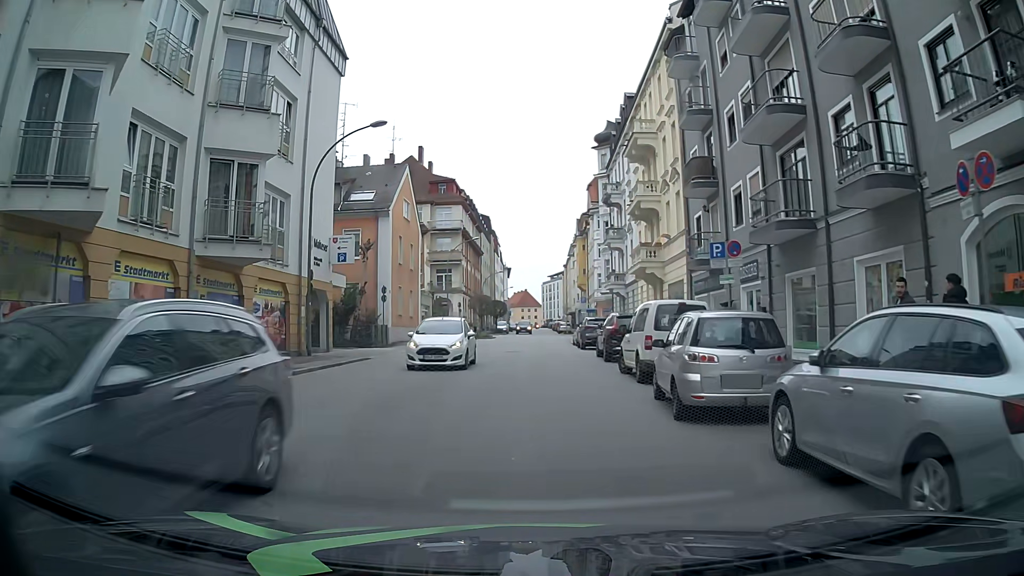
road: tertiary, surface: asphalt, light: Day
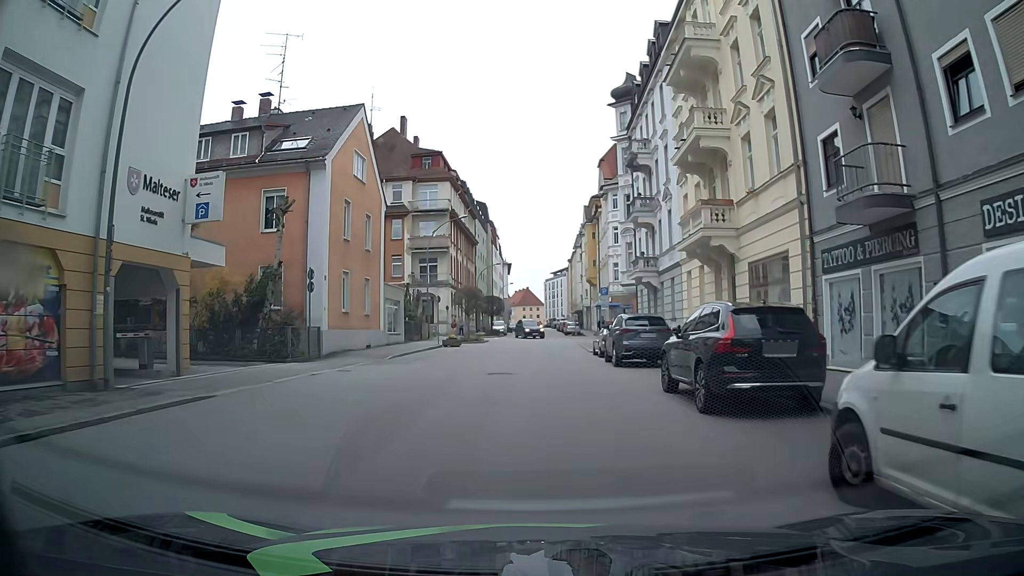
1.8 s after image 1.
(+0.2, +12.9) m; +2°
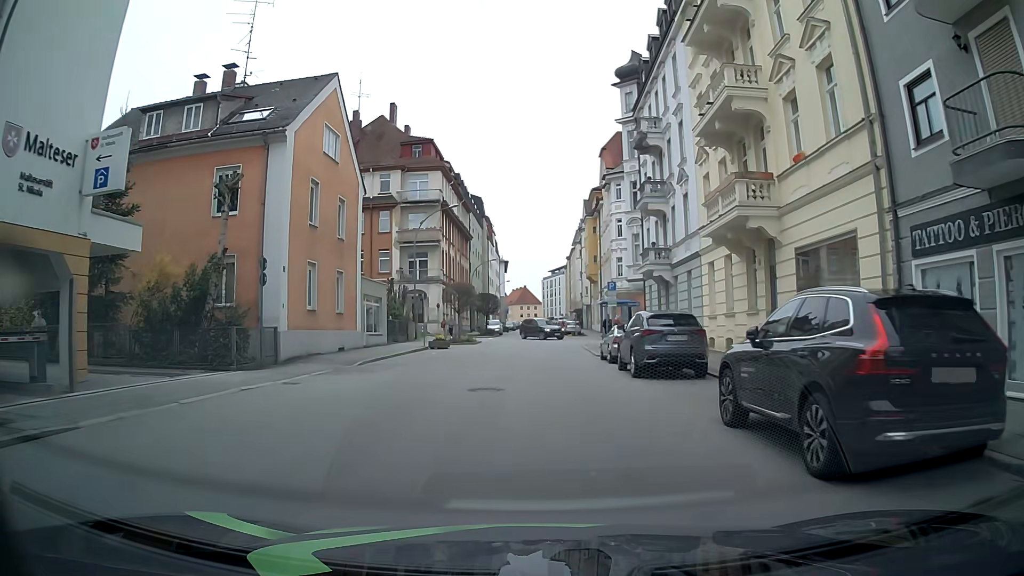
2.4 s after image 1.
(-0.1, +4.4) m; -2°
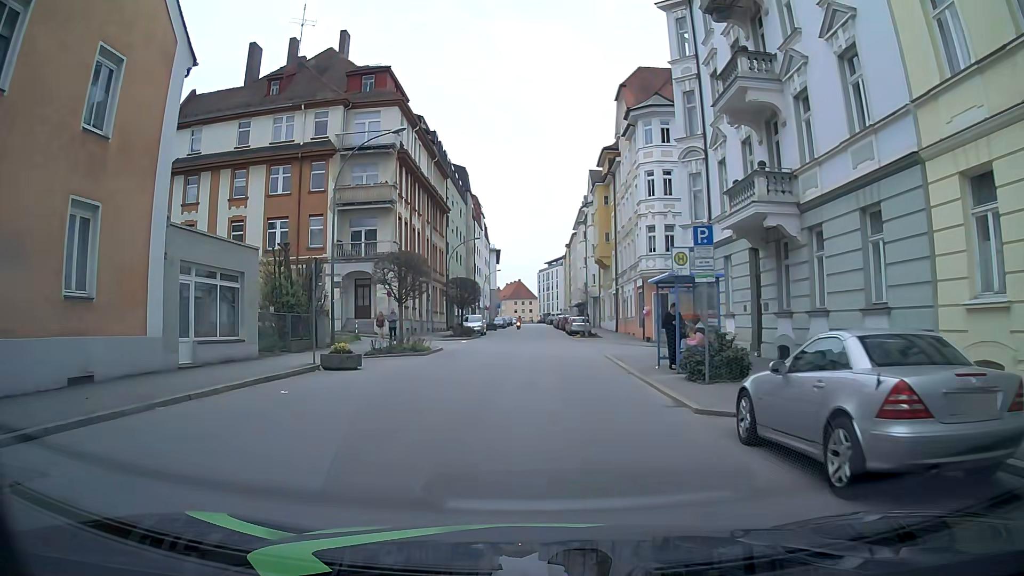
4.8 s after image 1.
(+0.5, +17.7) m; +1°
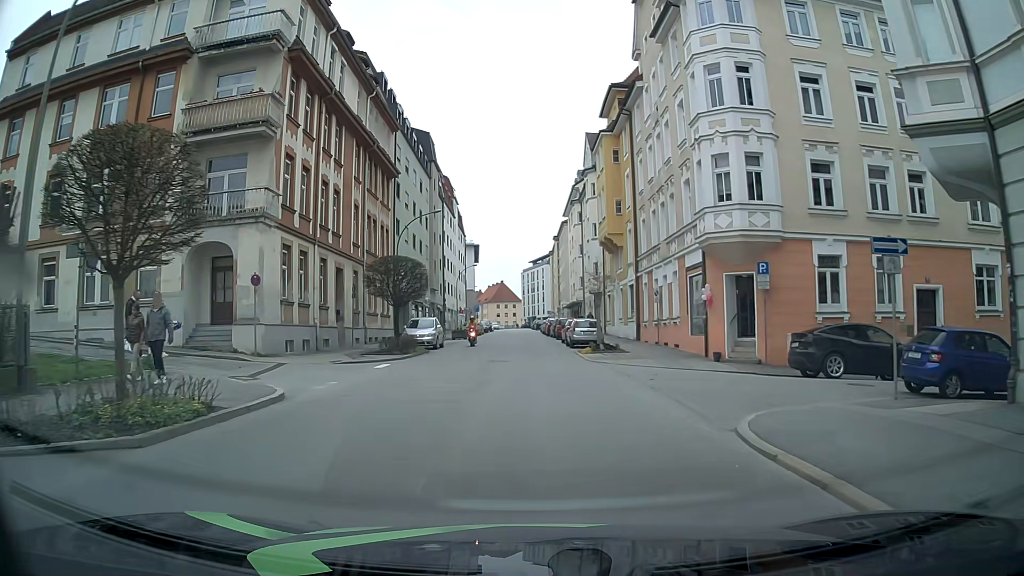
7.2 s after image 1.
(+0.2, +17.9) m; +2°
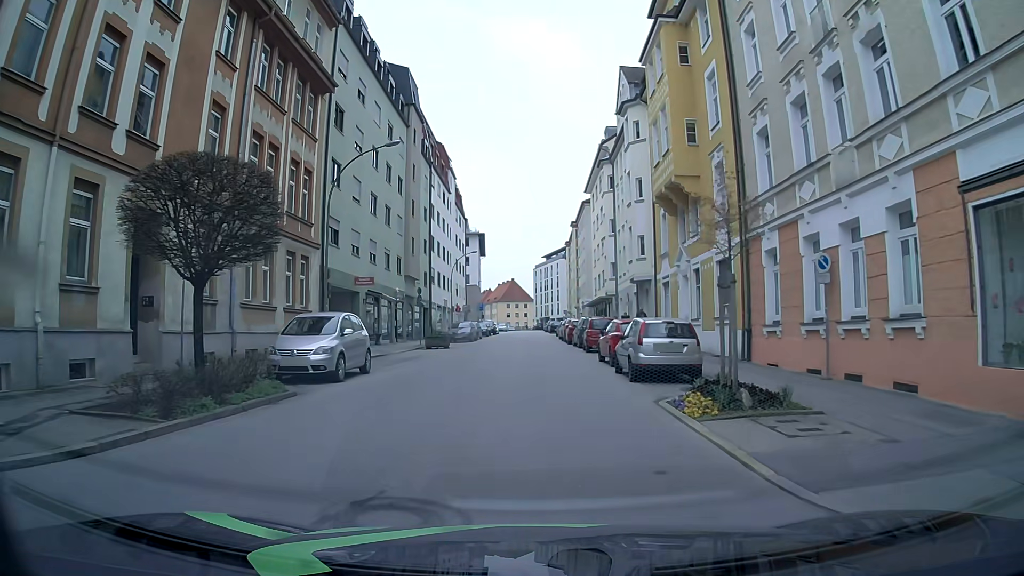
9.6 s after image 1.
(-0.2, +17.9) m; -2°
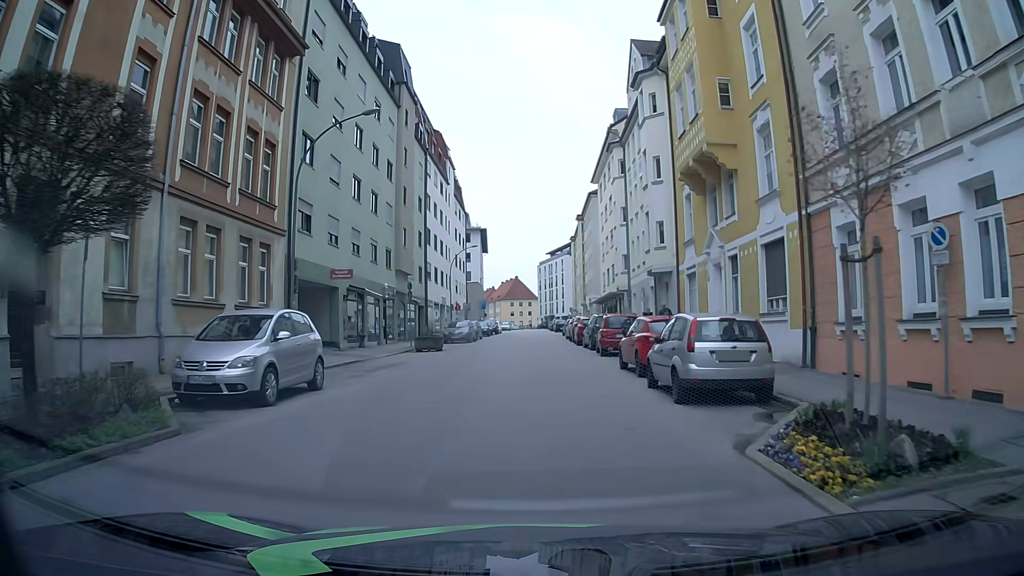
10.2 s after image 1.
(0.0, +4.5) m; 0°
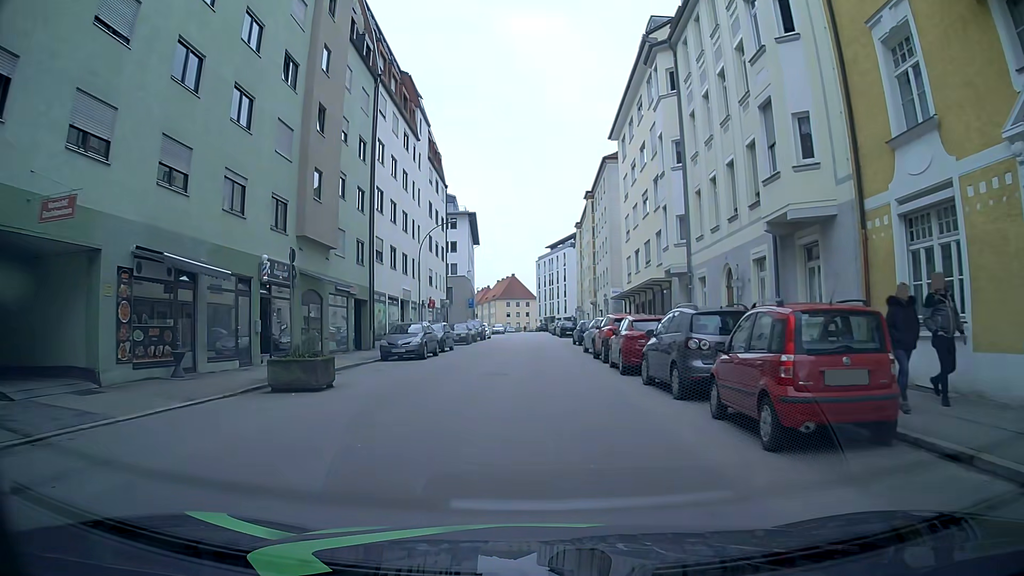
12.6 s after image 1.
(-0.2, +17.8) m; 0°
(0, +10) (0, +20) (0, +30) (0, +40) (0, +50) (0, +60) (0, +70) (0, +80) (0, +90) (0, +100) m
